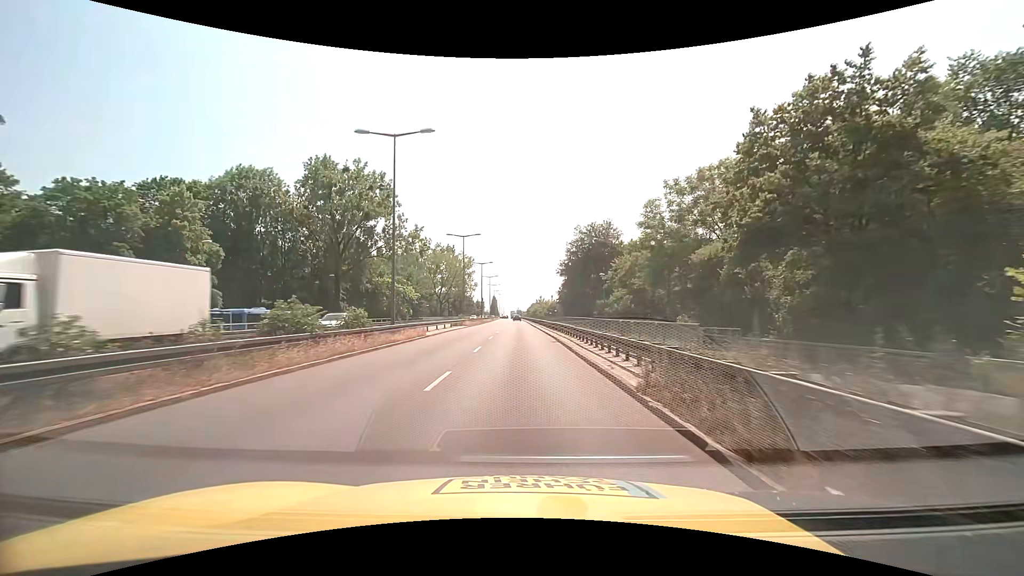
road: trunk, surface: asphalt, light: Day
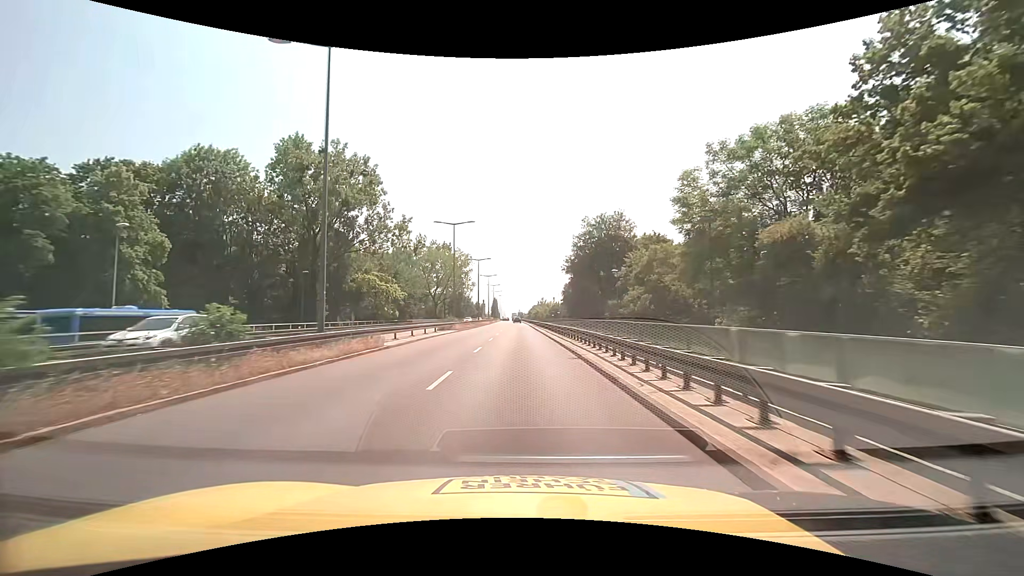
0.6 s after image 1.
(0.0, +8.8) m; 0°
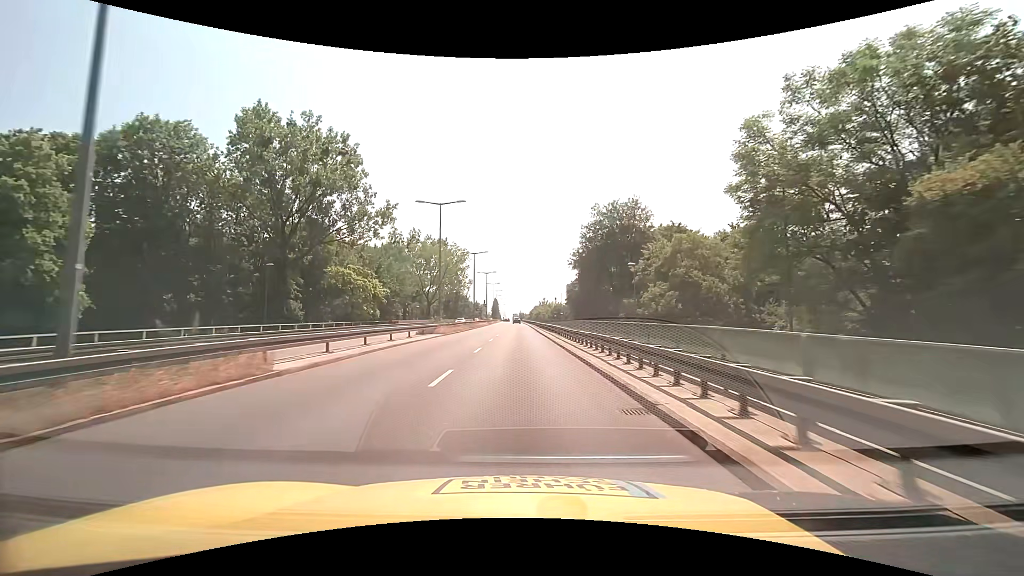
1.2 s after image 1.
(0.0, +8.8) m; 0°
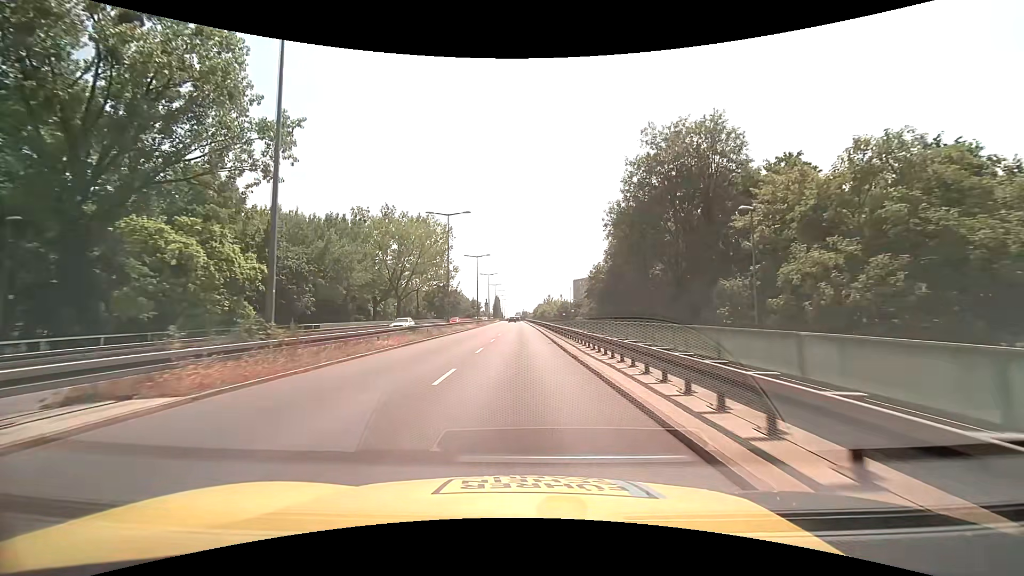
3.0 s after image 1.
(0.0, +26.4) m; 0°
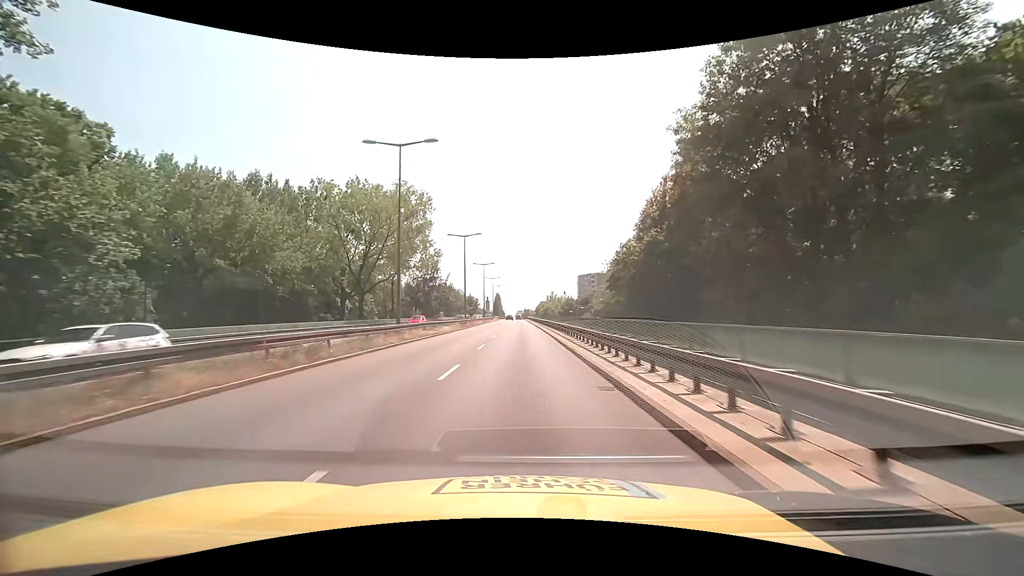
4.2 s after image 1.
(-0.1, +17.7) m; 0°
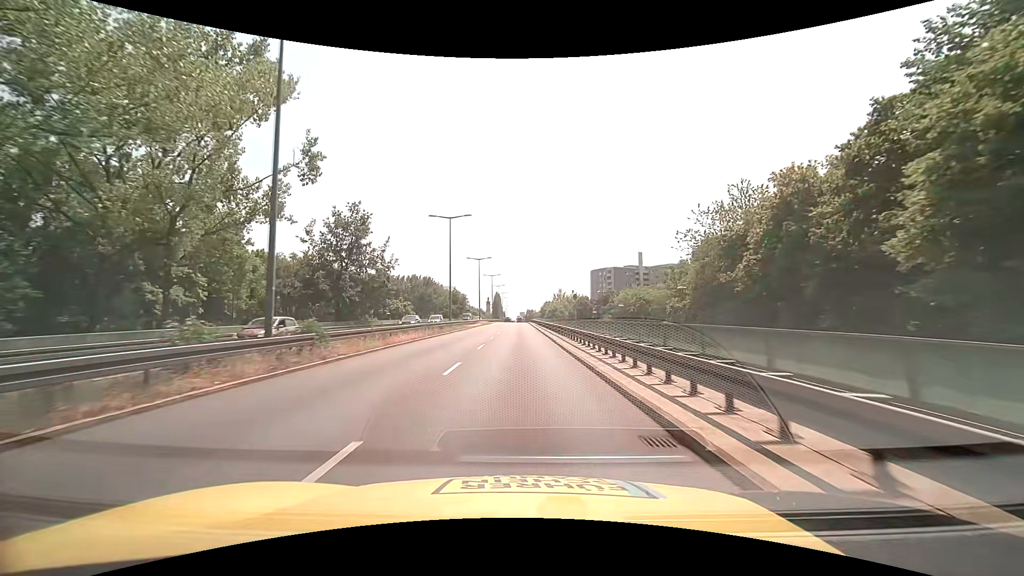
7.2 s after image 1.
(-0.1, +44.2) m; 0°
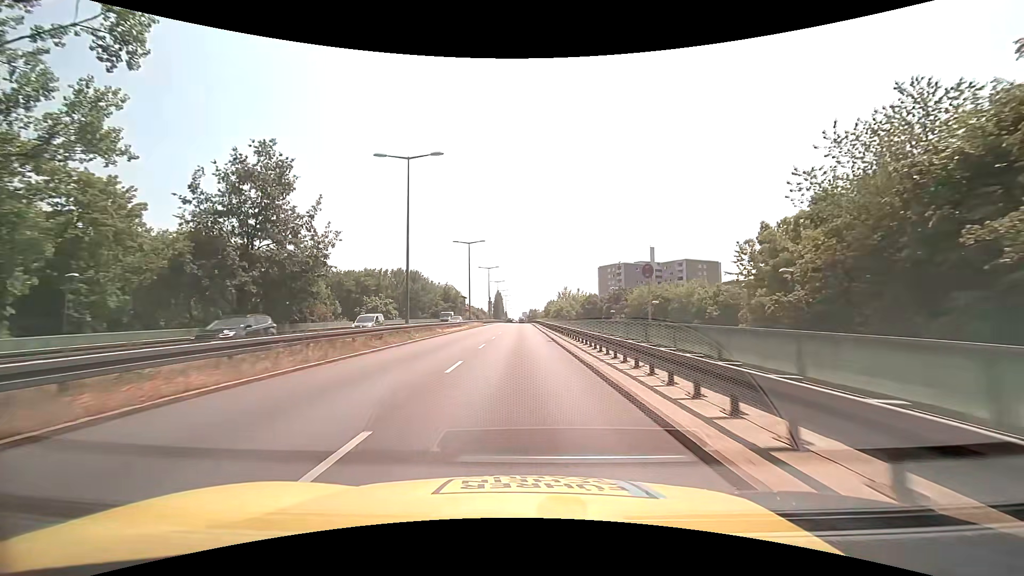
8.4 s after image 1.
(0.0, +17.7) m; 0°
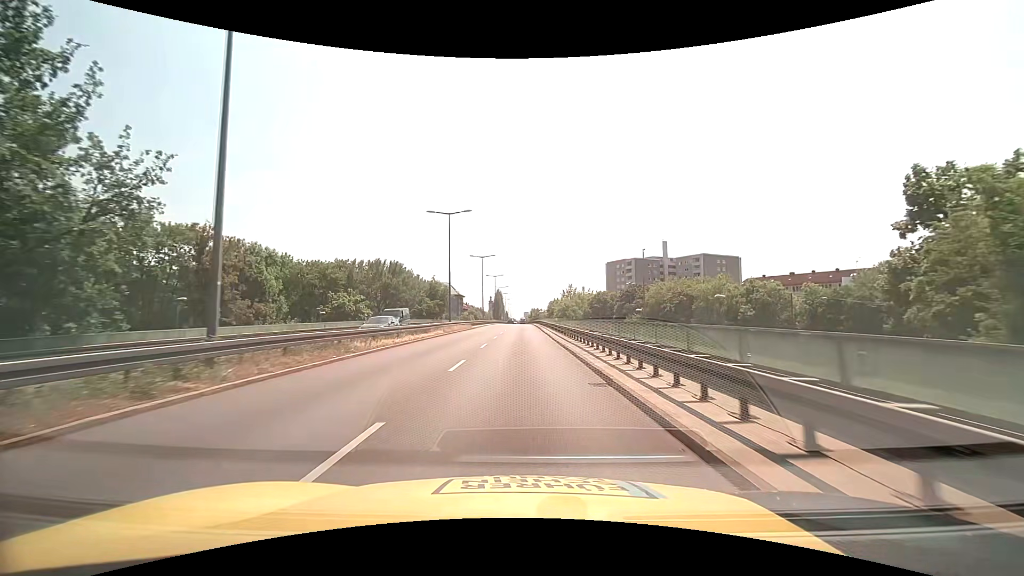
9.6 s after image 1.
(-0.1, +17.6) m; 0°
(0, +10) (0, +20) (0, +30) (0, +40) (0, +50) (0, +60) (0, +70) (0, +80) (0, +90) (0, +100) m
